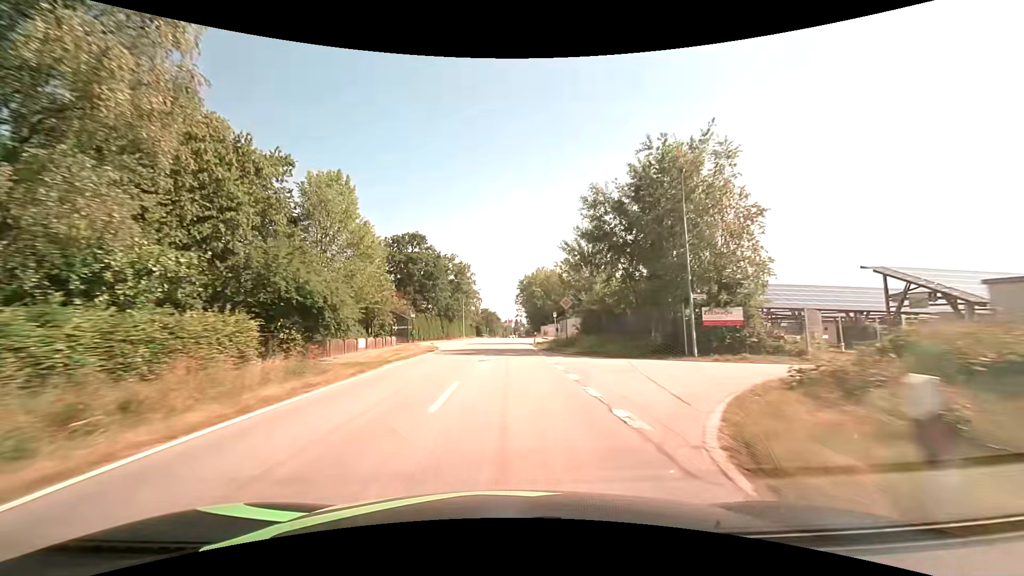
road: tertiary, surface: asphalt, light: Day
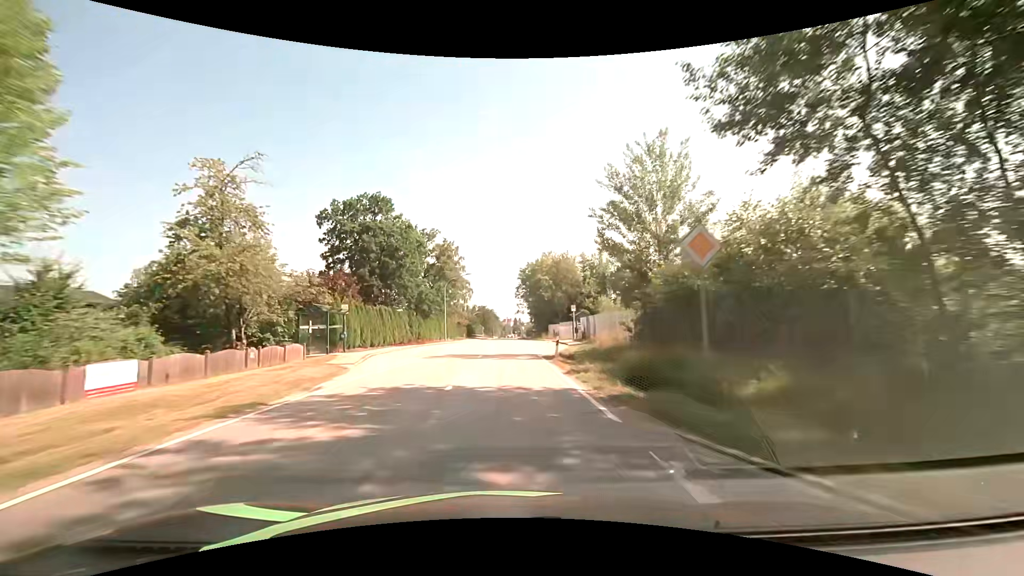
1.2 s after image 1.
(0.0, +20.9) m; 0°
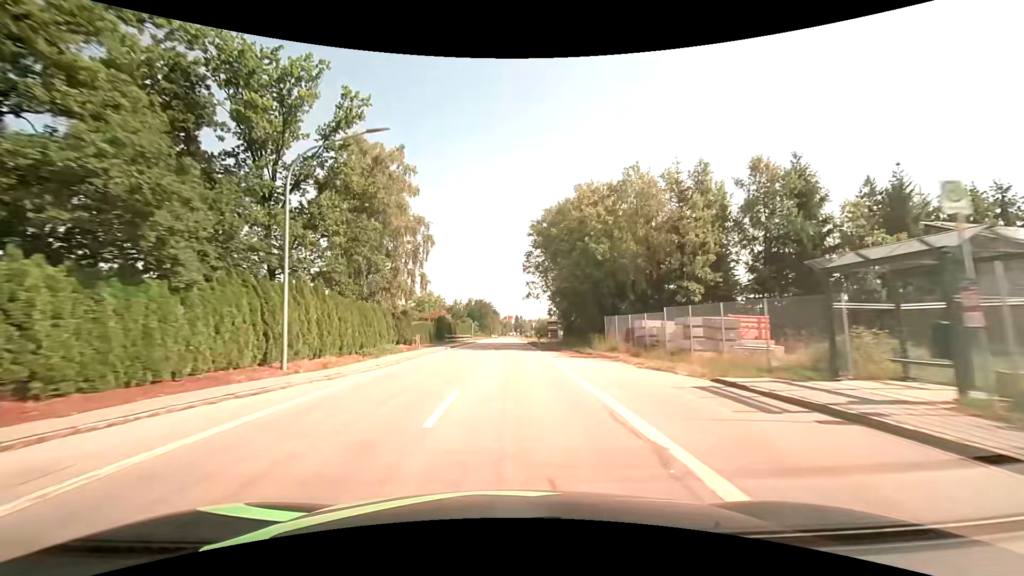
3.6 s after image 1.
(-0.3, +41.1) m; 0°
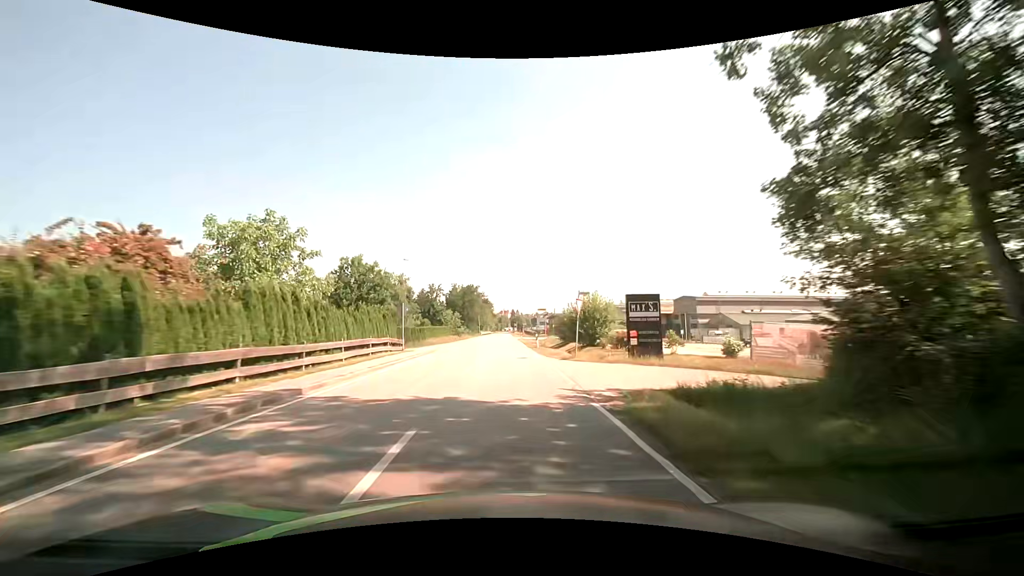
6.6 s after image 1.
(+0.2, +52.6) m; 0°
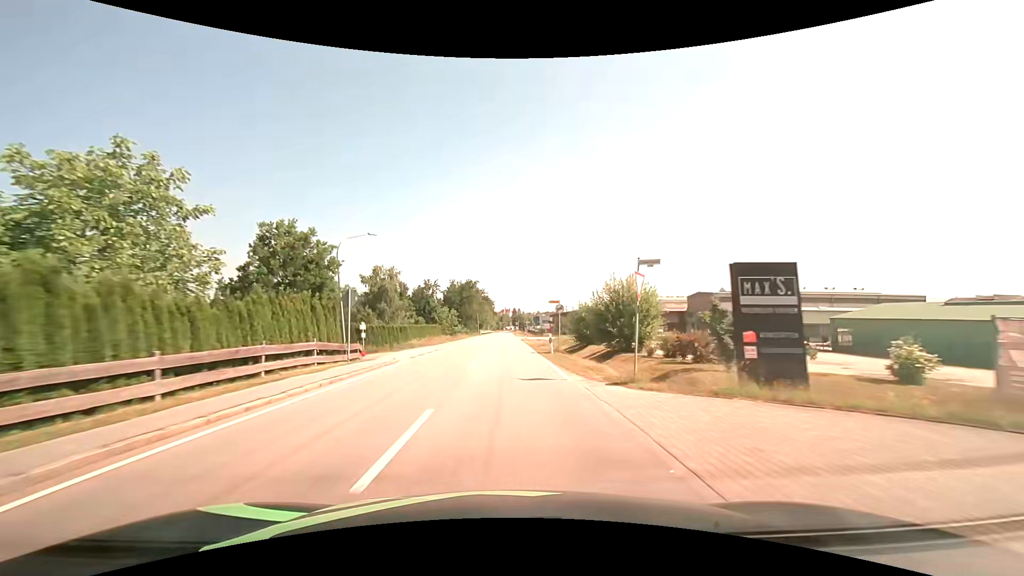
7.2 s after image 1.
(0.0, +10.8) m; 0°
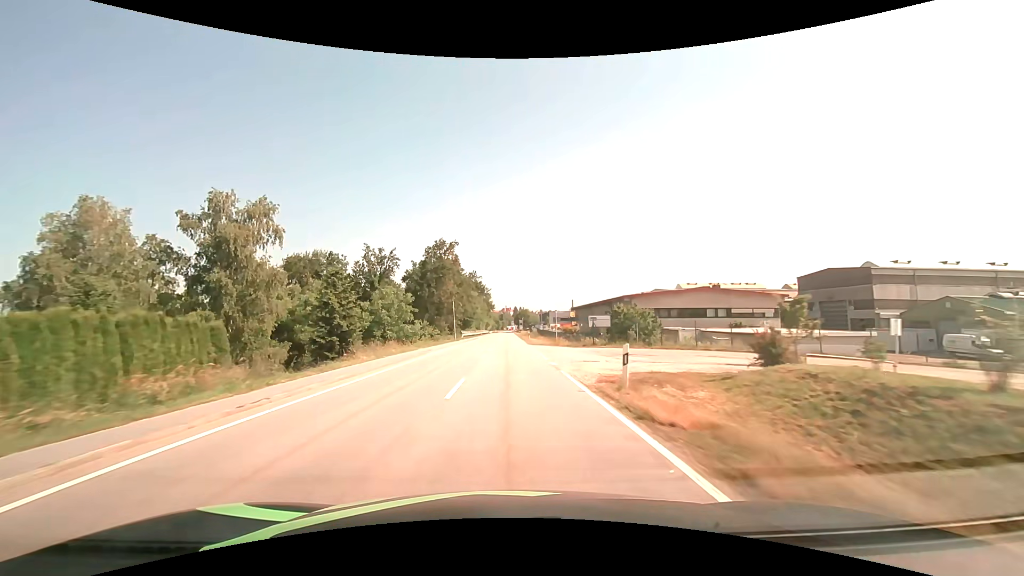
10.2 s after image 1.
(-0.4, +55.6) m; 0°
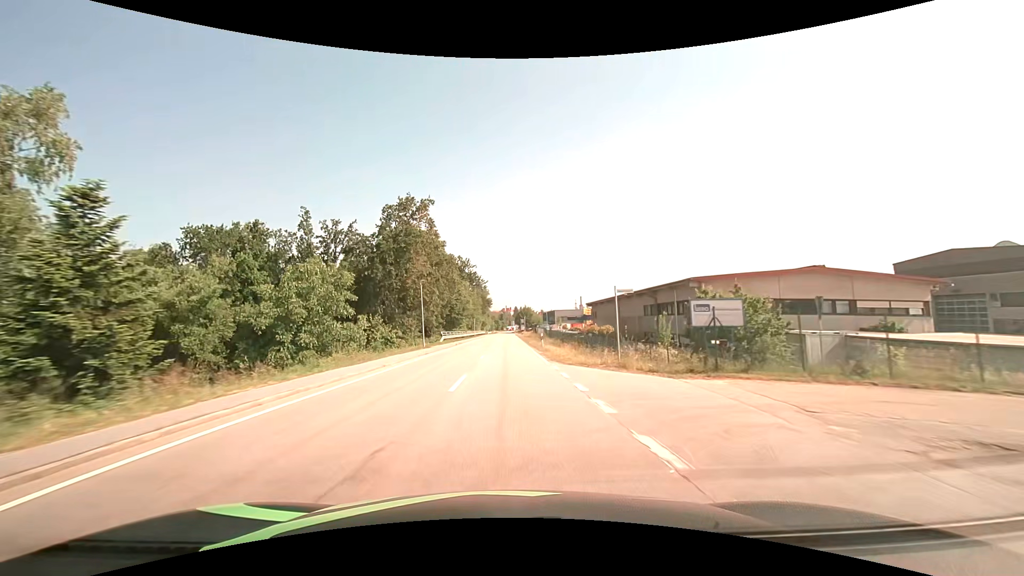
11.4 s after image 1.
(0.0, +23.1) m; 0°
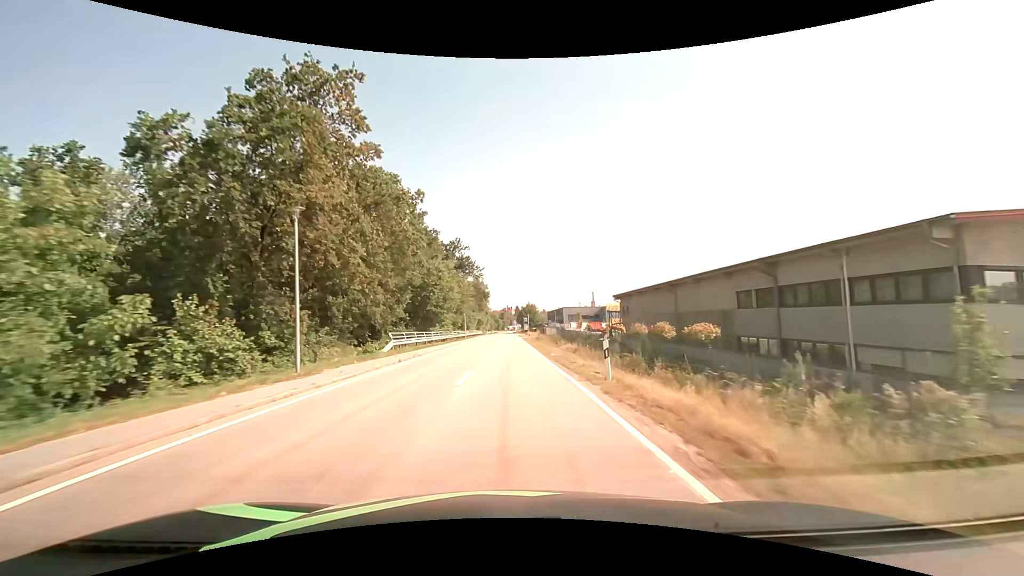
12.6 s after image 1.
(-0.1, +23.6) m; 0°
(0, +10) (0, +20) (0, +30) (0, +40) (0, +50) (0, +60) (0, +70) (0, +80) (+1, +90) (+1, +100) m
